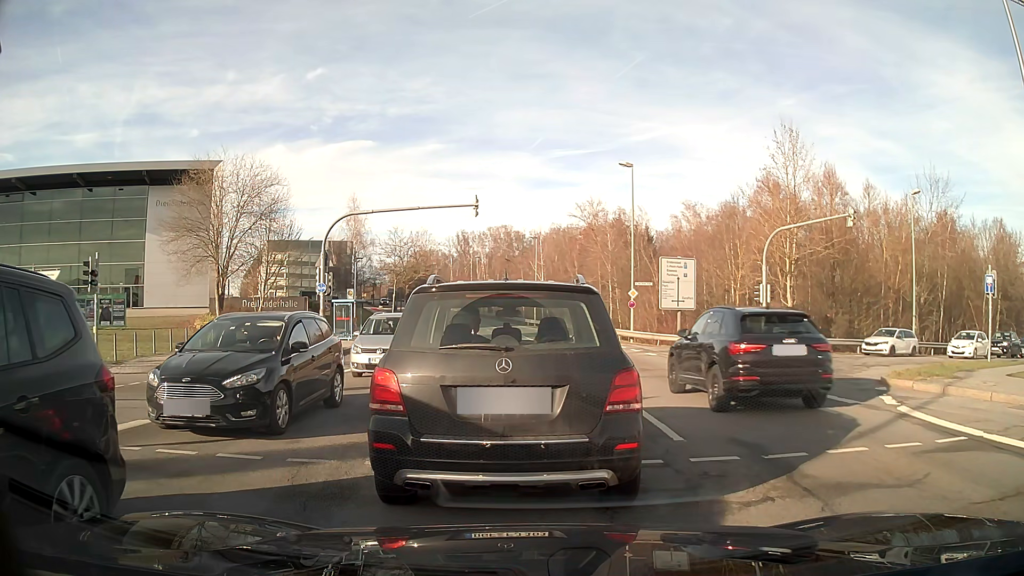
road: secondary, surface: asphalt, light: Day
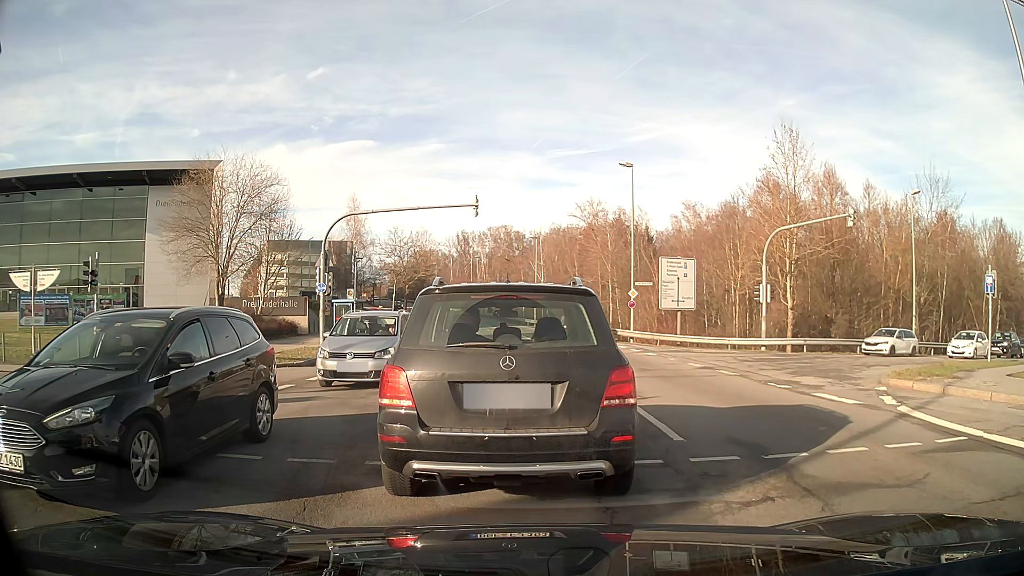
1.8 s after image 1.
(0.0, 0.0) m; 0°
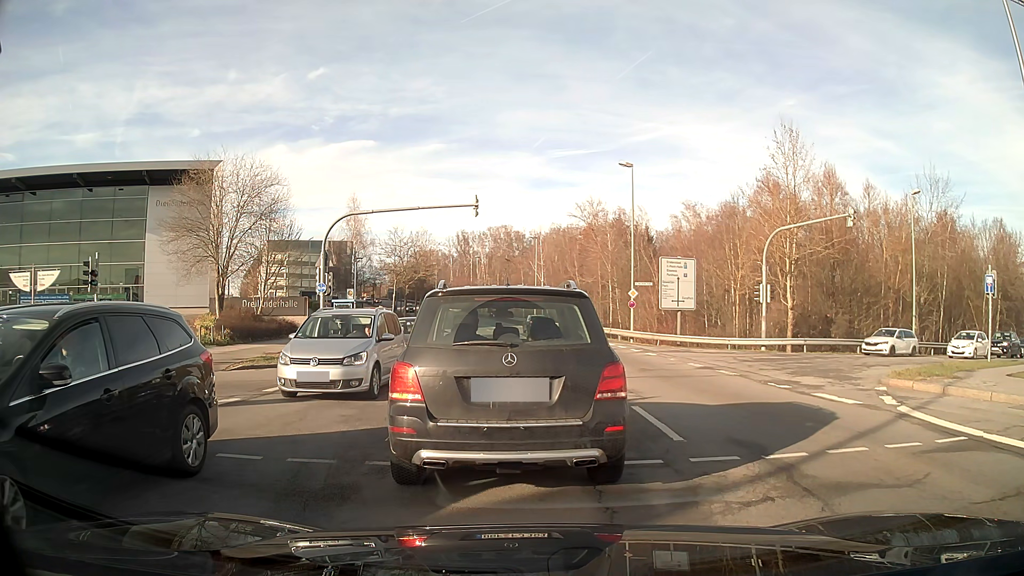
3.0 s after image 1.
(0.0, 0.0) m; 0°
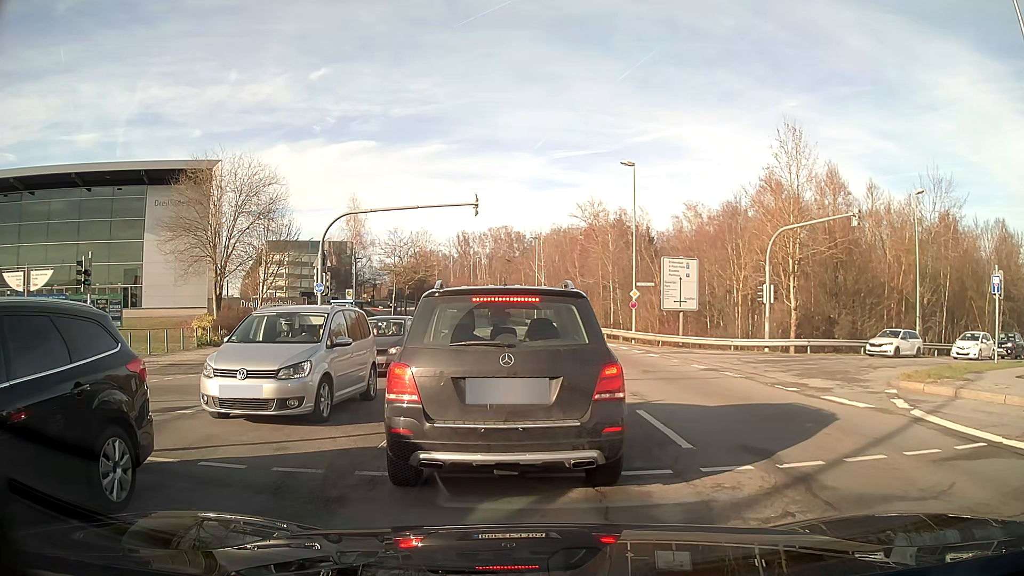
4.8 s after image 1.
(0.0, +0.4) m; 0°
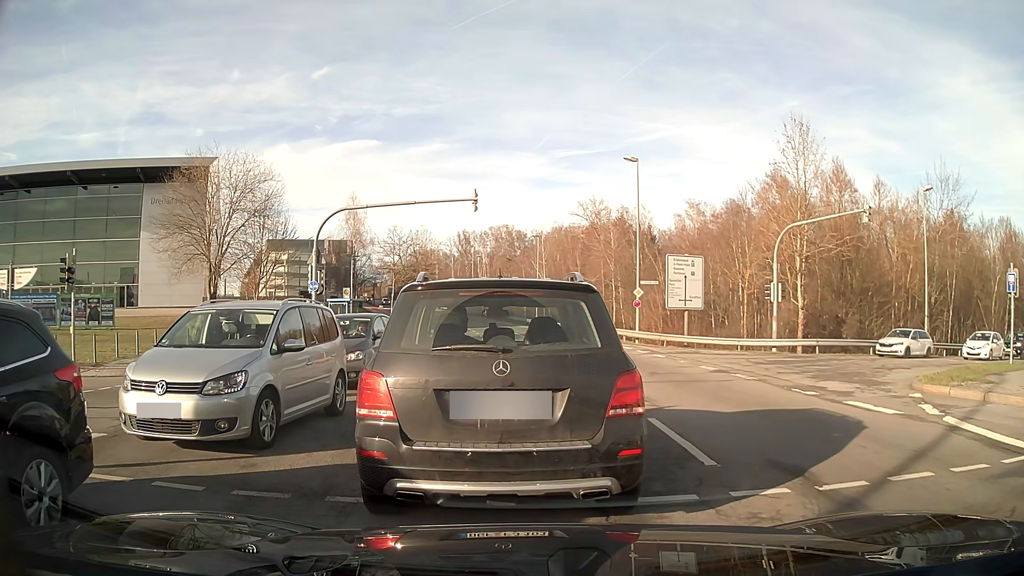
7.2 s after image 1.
(0.0, +0.9) m; 0°
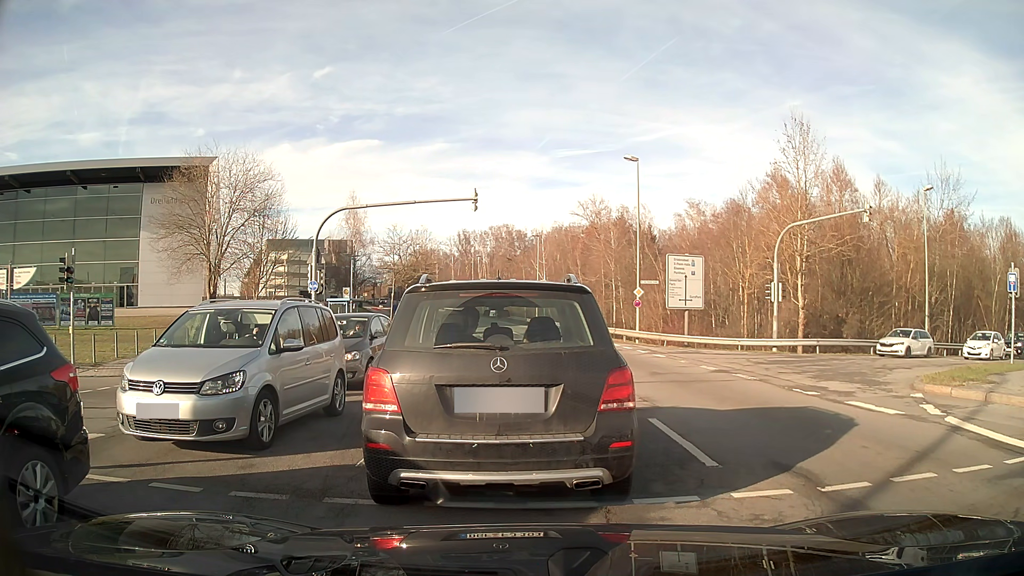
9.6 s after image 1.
(0.0, +0.1) m; 0°
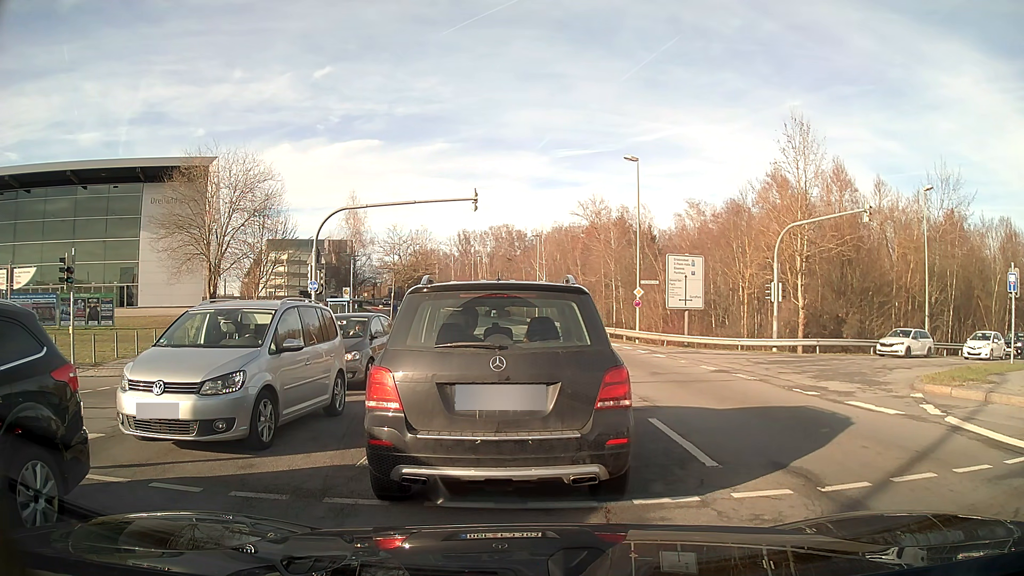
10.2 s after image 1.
(0.0, 0.0) m; 0°
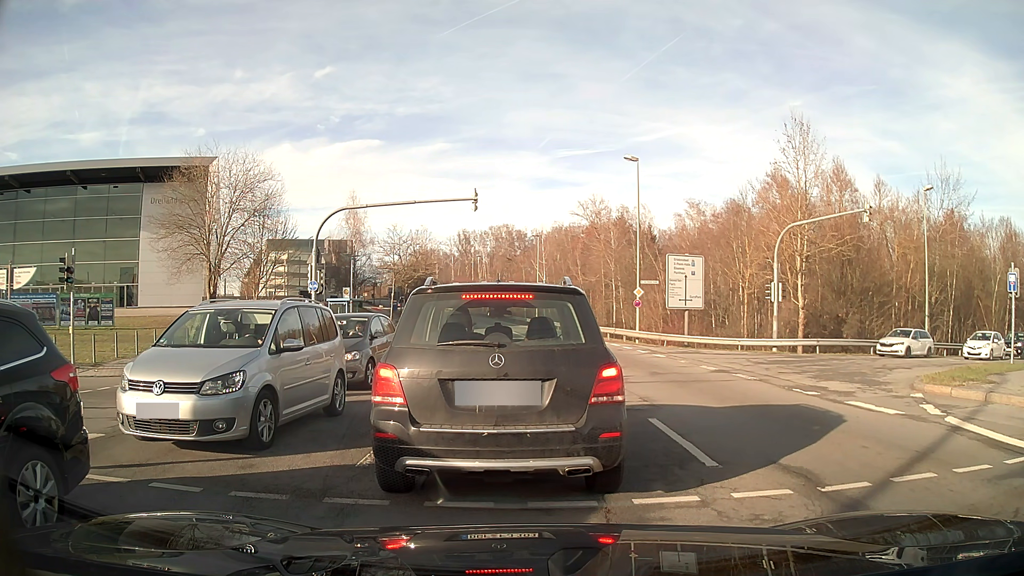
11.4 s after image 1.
(0.0, 0.0) m; 0°
(0, +10) (-8, +14) (-17, +10) (-26, +6) (-35, +1) (-44, -4) (-52, -9) (-61, -14) (-70, -19) (-79, -24) m
